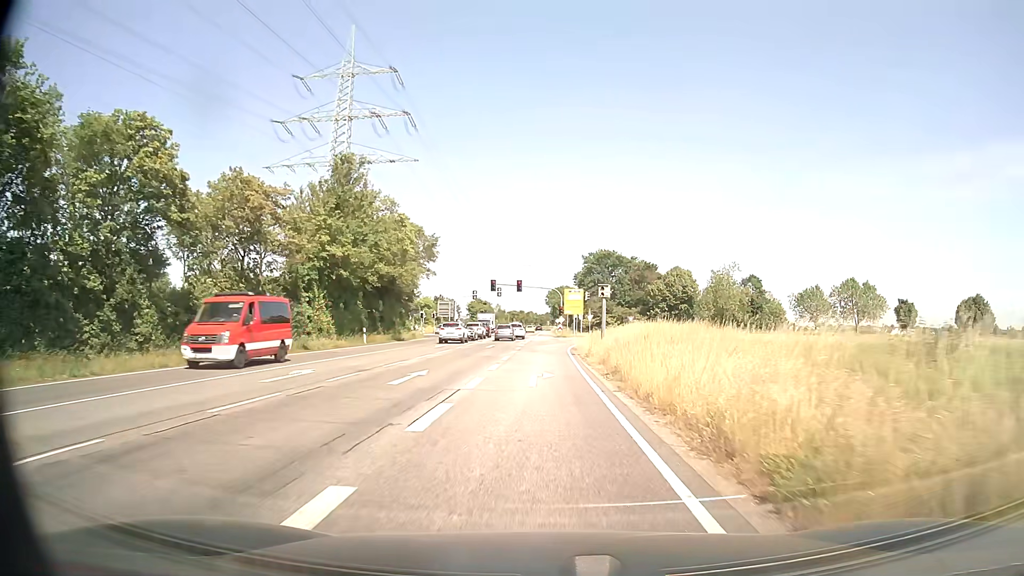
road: secondary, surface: asphalt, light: Day
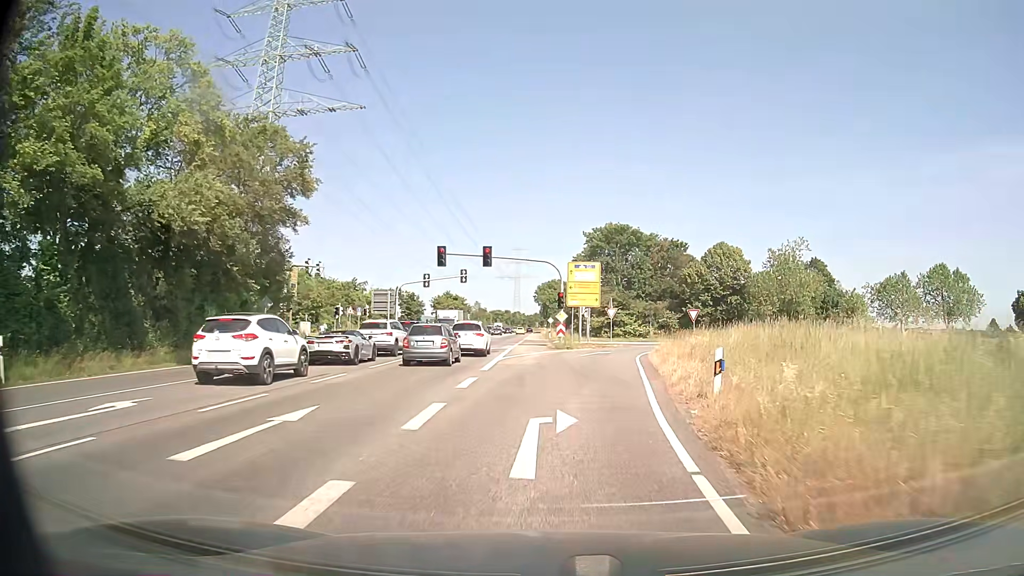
(0.0, +35.3) m; +1°
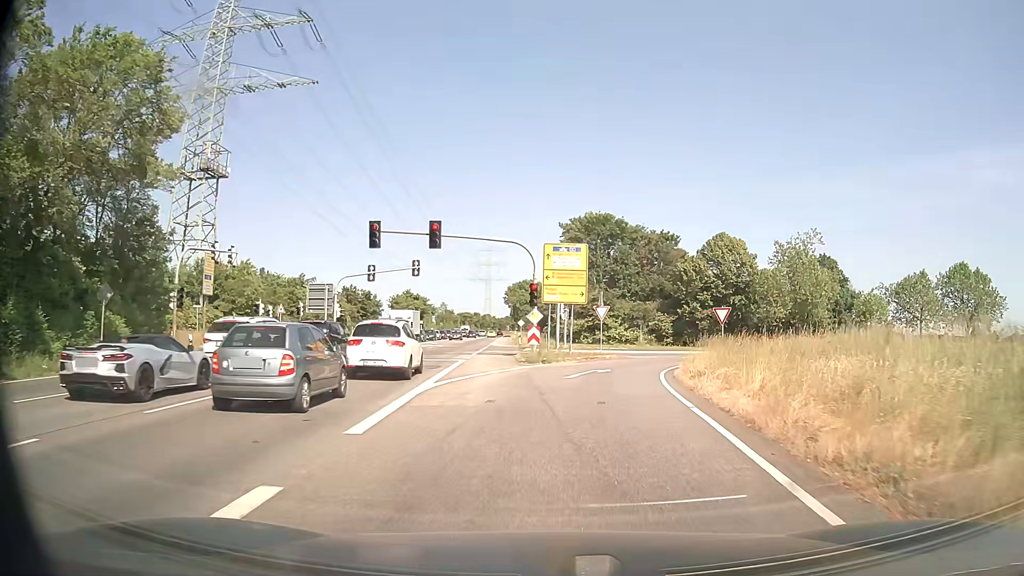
(+0.1, +12.0) m; +2°
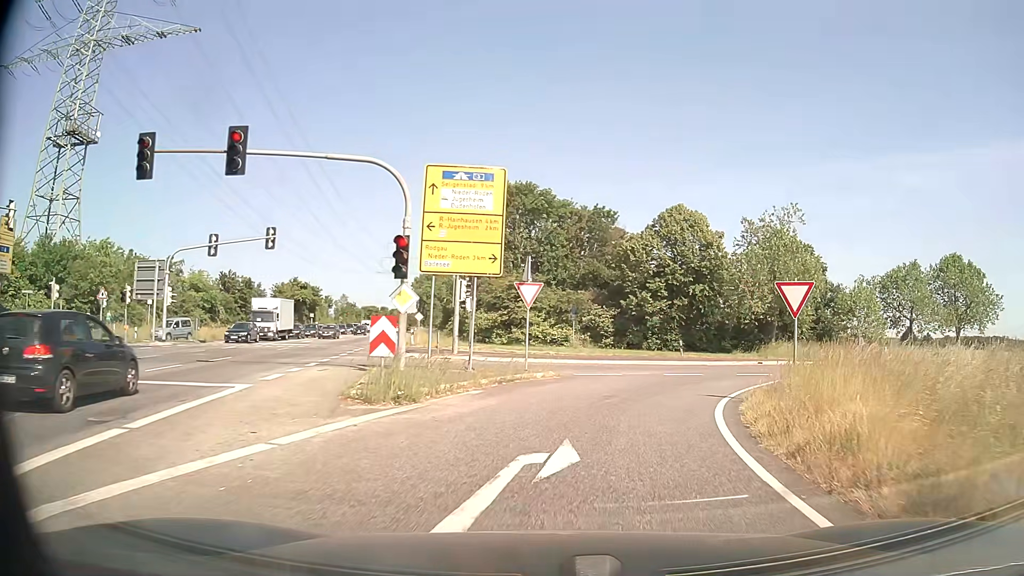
(+0.8, +15.6) m; +7°
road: secondary_link
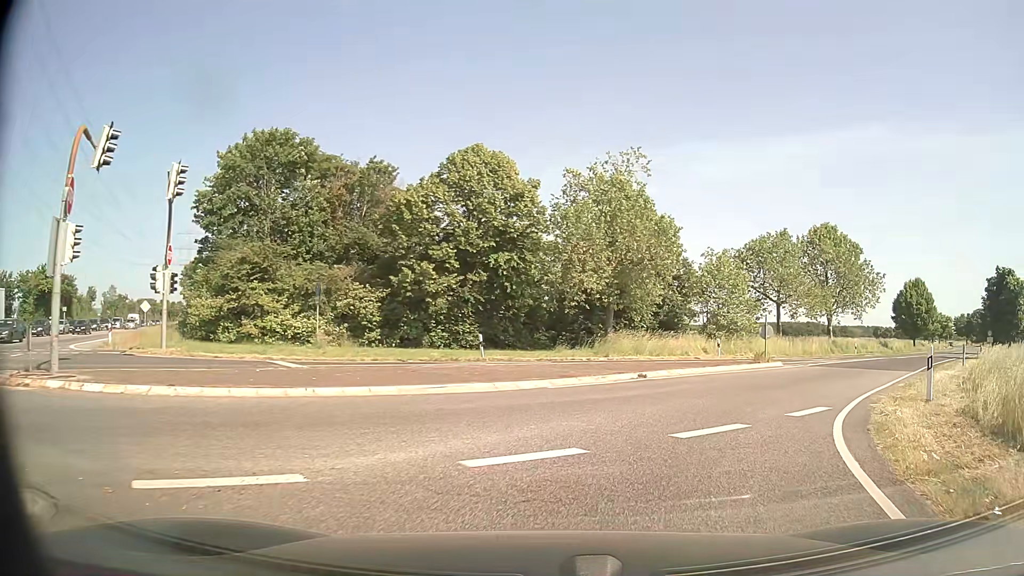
(+2.1, +15.2) m; +17°
(+2, +10) (+6, +19) (+12, +26) (+19, +34) (+26, +41) (+33, +49) (+39, +56) (+46, +63) (+53, +71) (+60, +78) m
